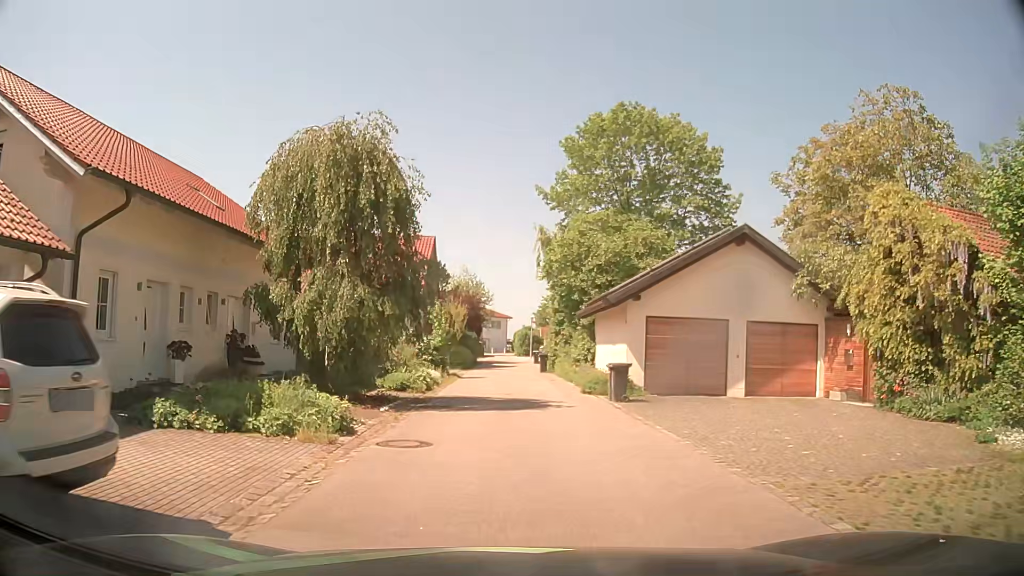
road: residential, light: Day
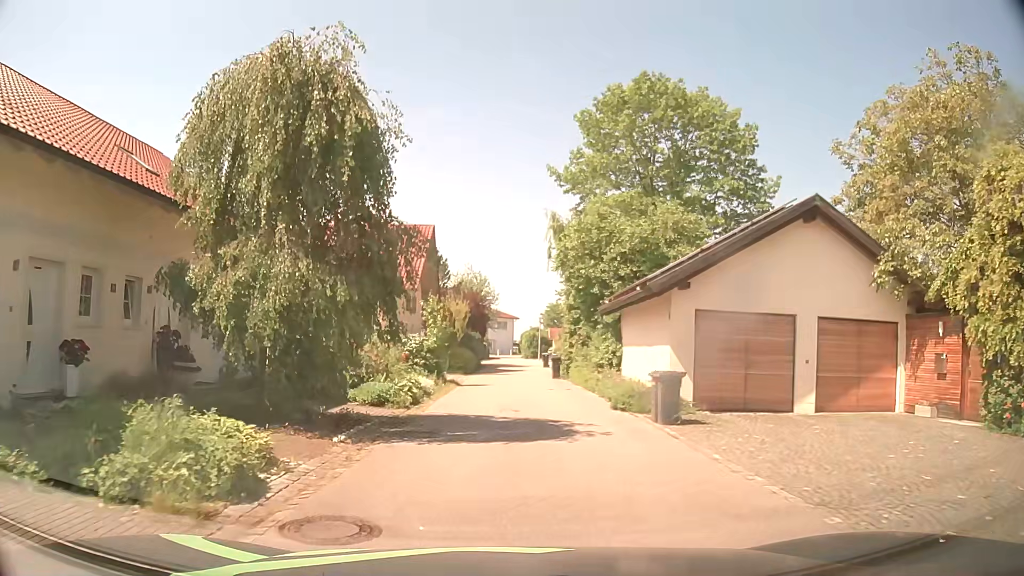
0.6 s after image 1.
(-0.1, +4.4) m; -1°
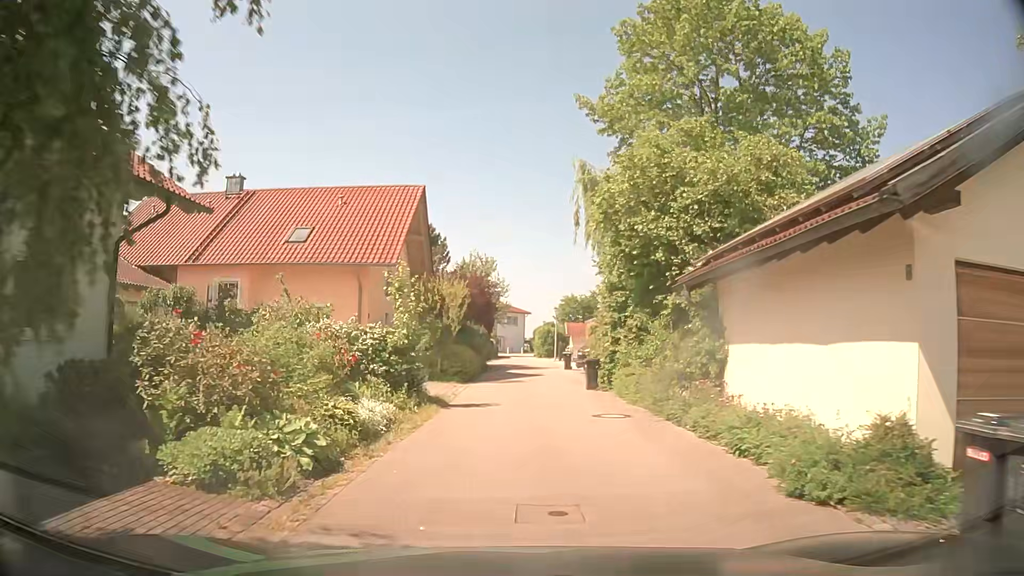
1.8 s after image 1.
(0.0, +8.9) m; 0°
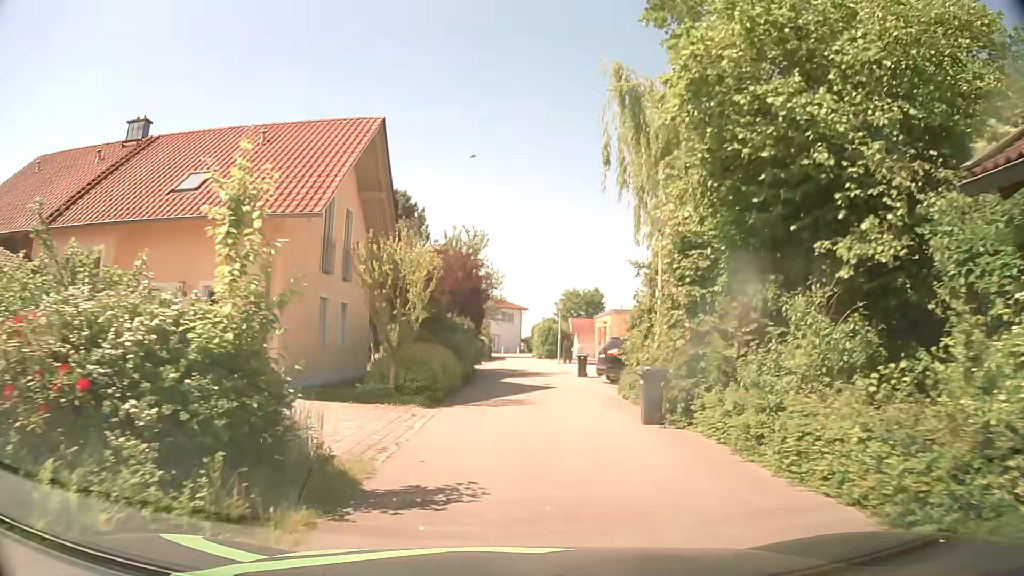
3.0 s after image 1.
(0.0, +8.9) m; 0°
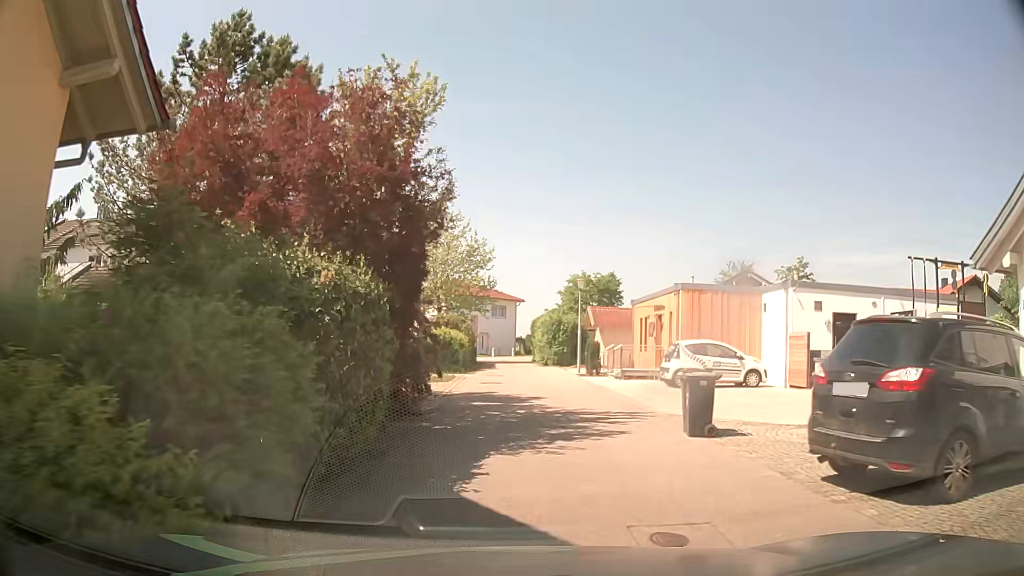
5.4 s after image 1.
(+0.2, +17.7) m; +1°
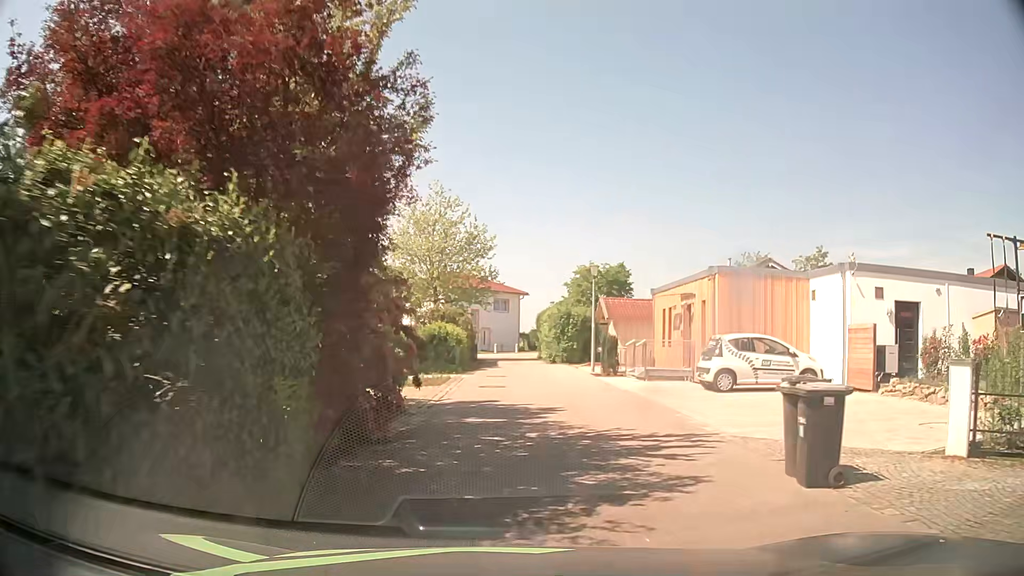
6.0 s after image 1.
(0.0, +3.8) m; 0°
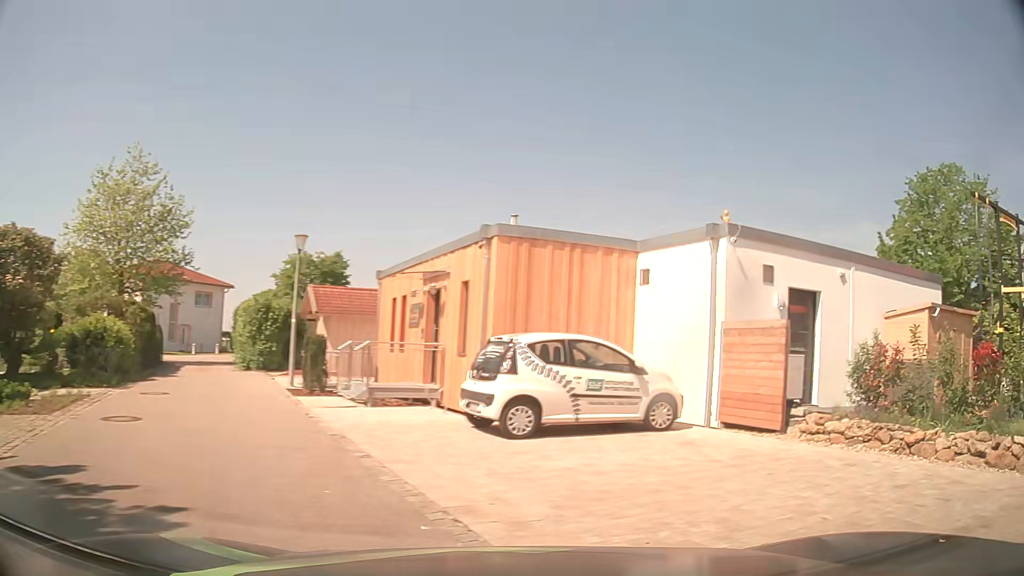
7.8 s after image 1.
(+0.5, +7.7) m; +22°
